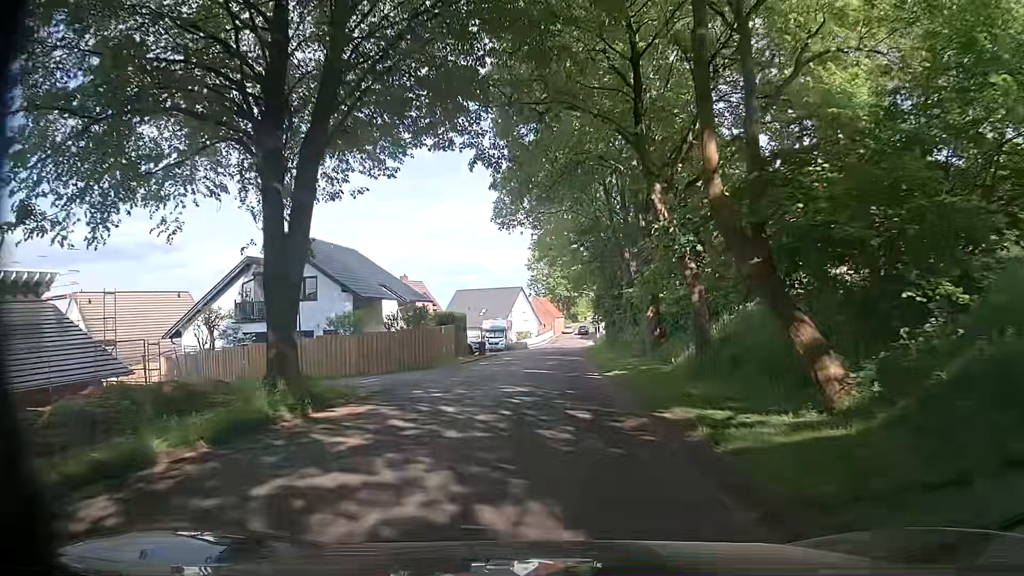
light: Day
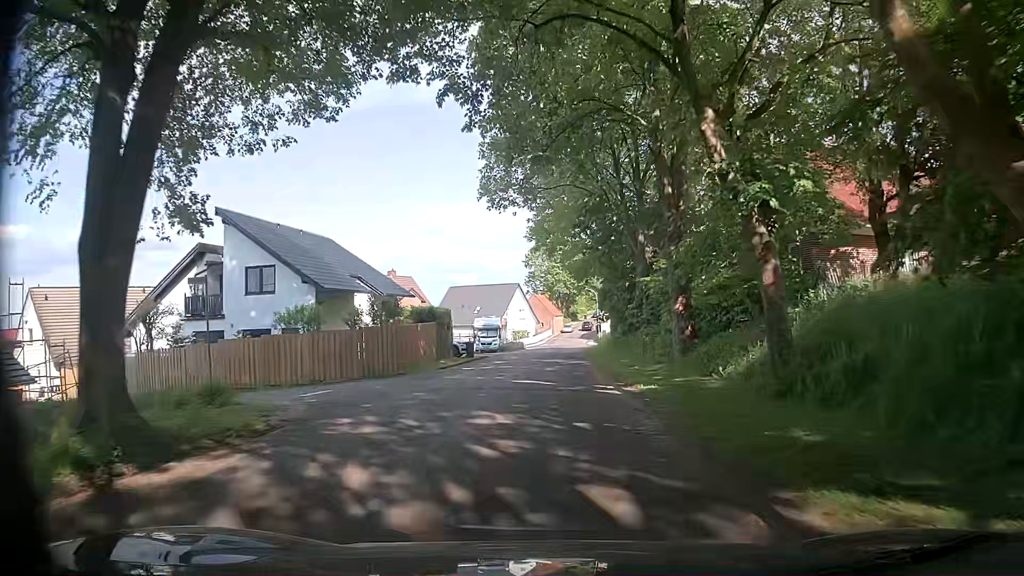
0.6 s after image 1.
(-0.1, +6.0) m; -2°
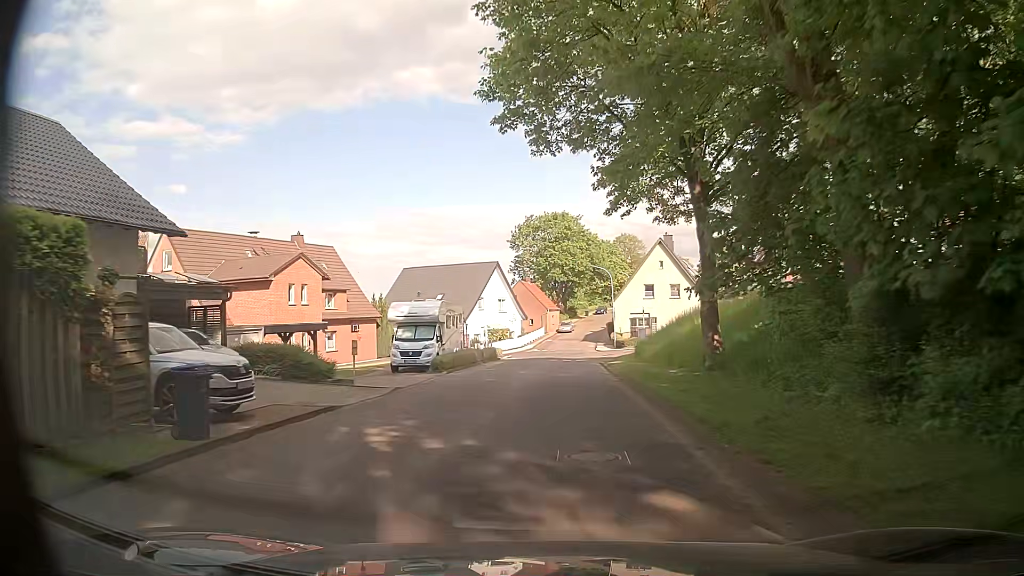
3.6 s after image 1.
(+1.3, +30.0) m; +2°
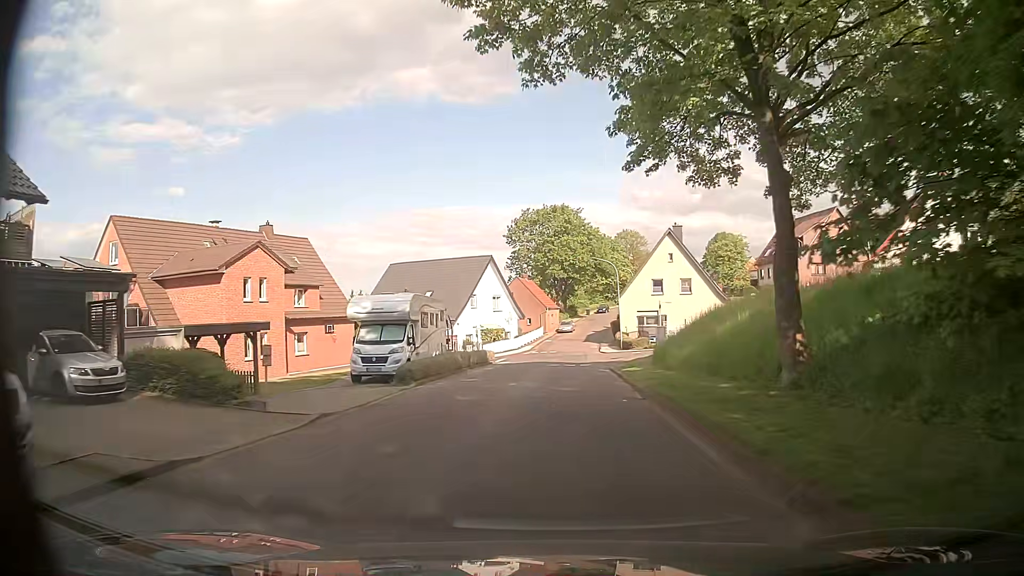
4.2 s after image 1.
(+0.1, +6.0) m; +1°
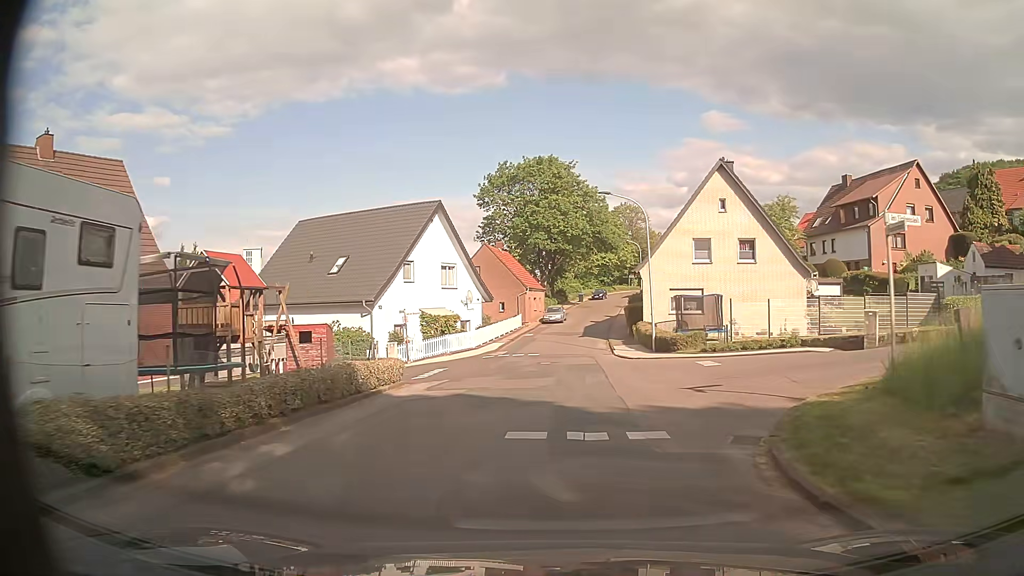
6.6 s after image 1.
(+0.5, +23.2) m; +1°
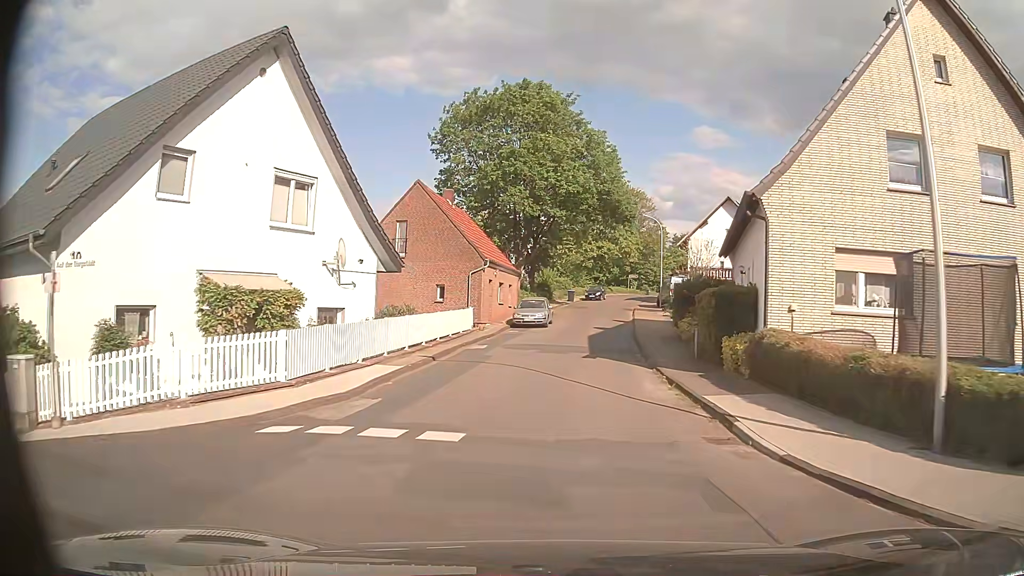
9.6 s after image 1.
(+0.2, +24.9) m; +3°
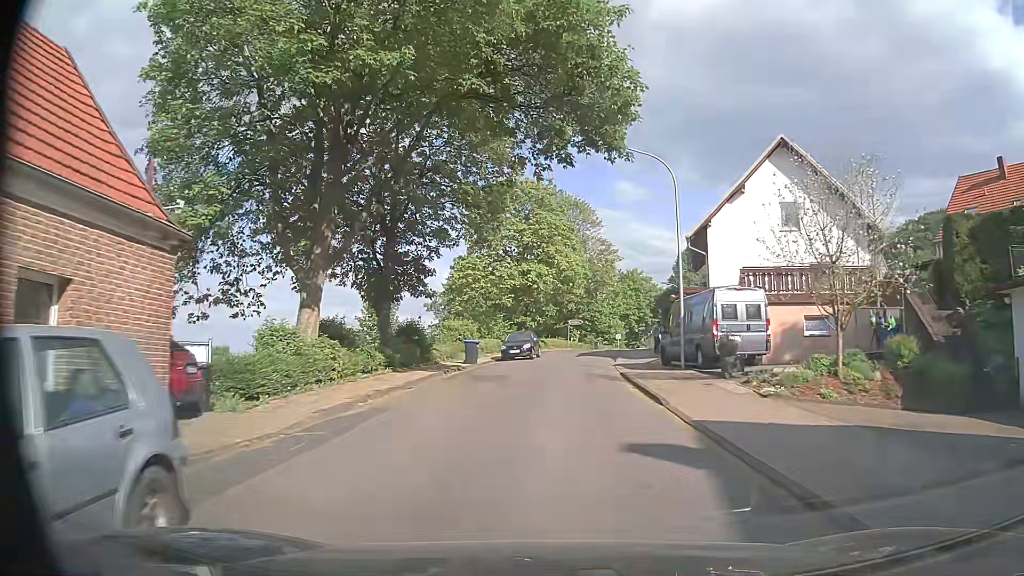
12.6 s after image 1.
(+1.2, +33.0) m; +6°
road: residential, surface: asphalt
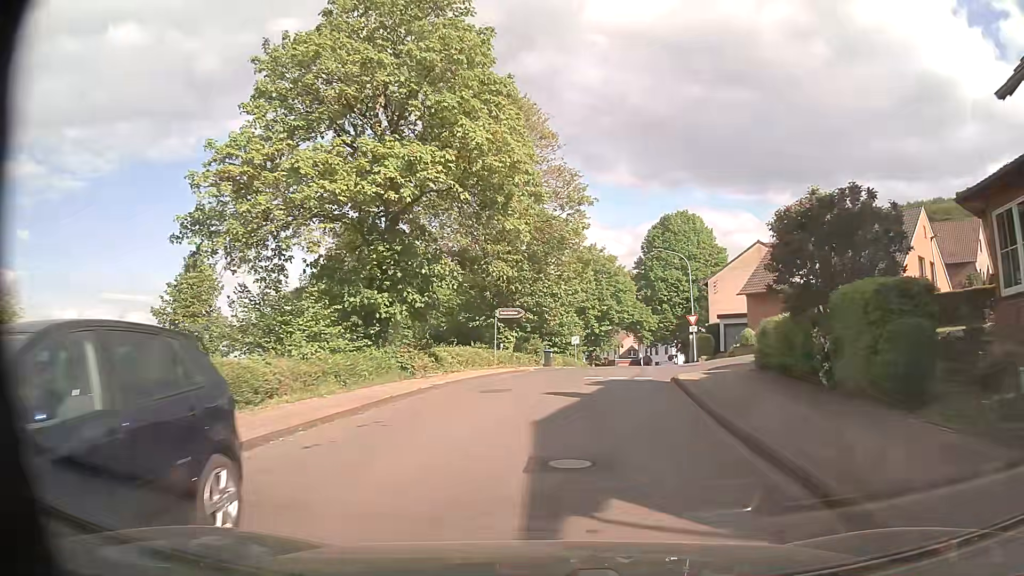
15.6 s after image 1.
(+0.9, +32.4) m; +6°
